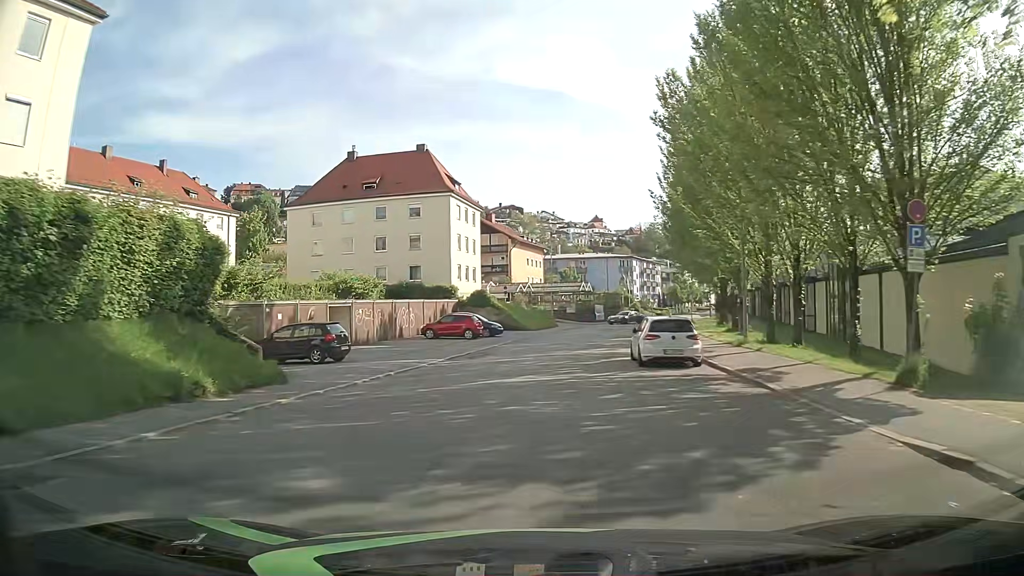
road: tertiary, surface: asphalt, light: Day
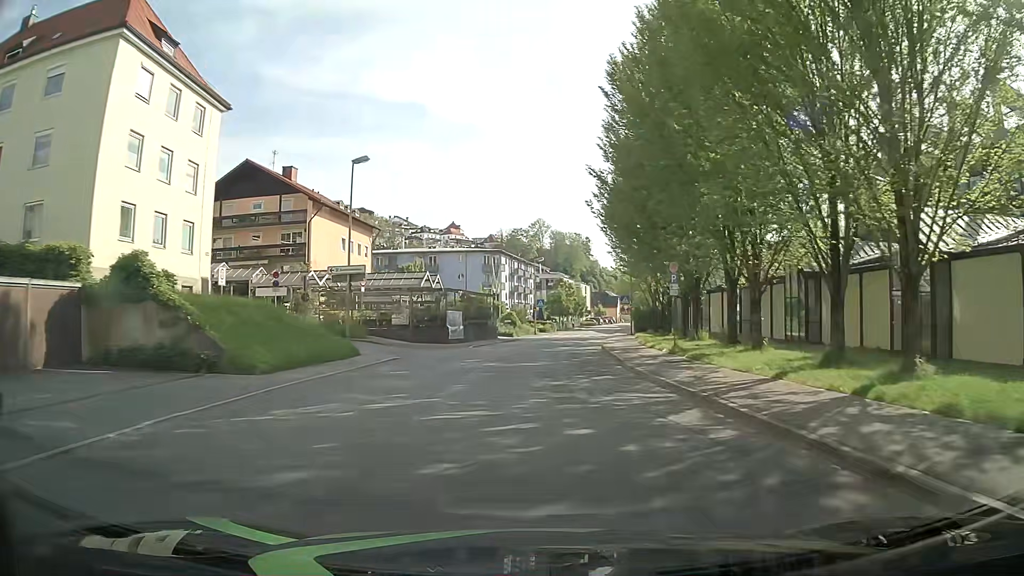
(+2.5, +37.0) m; +12°
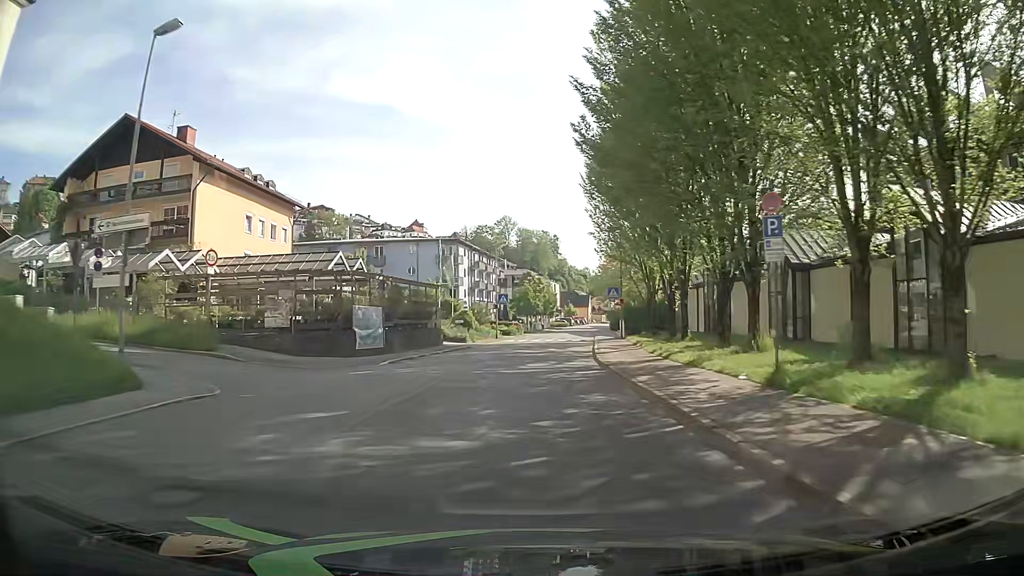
(+0.4, +14.9) m; +3°
(0, +10) (0, +20) (+1, +30) (+2, +40) (+3, +50) (+3, +60) (+4, +70) (+5, +80) (+6, +90) (+8, +100) m
